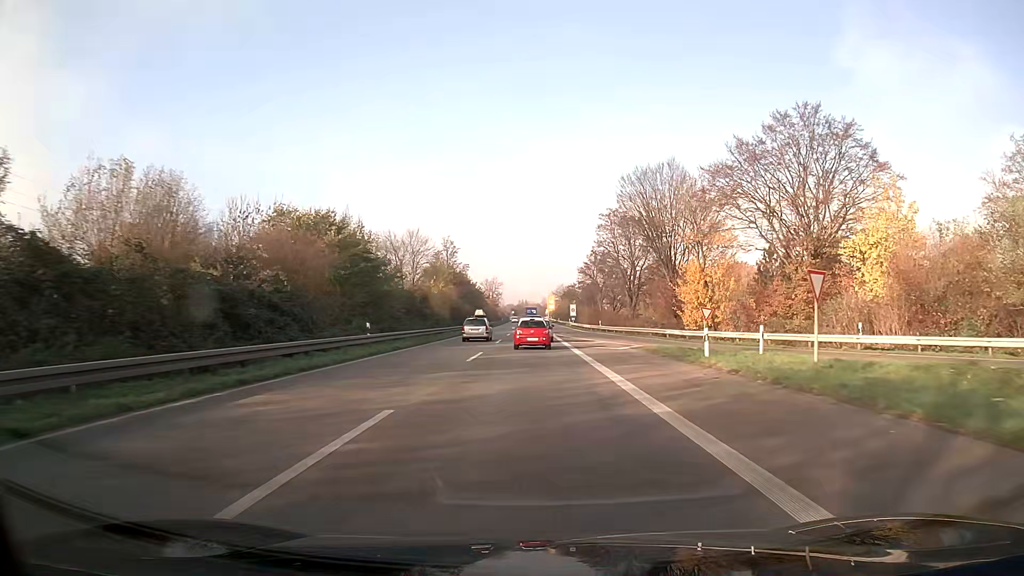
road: trunk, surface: asphalt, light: Day
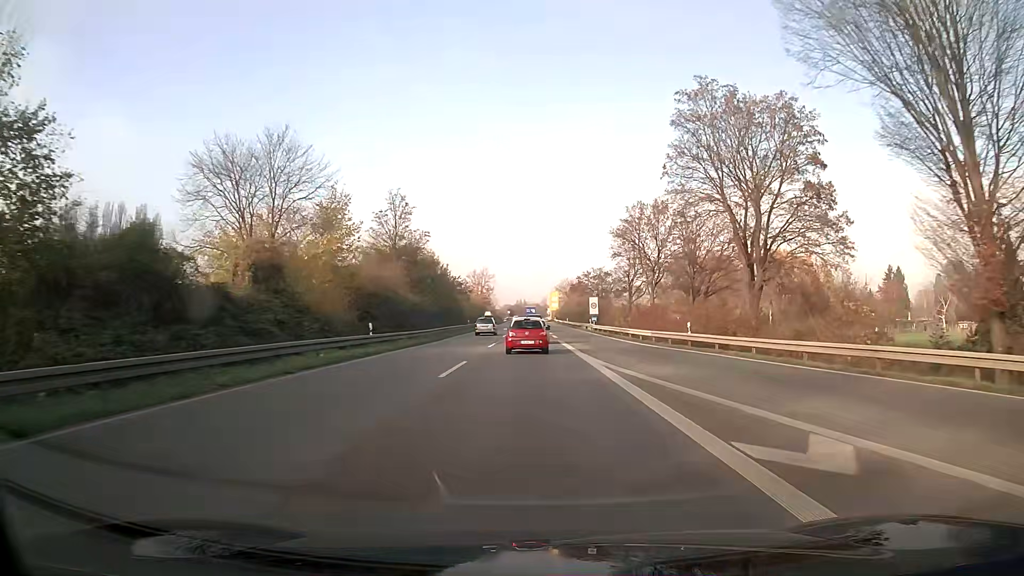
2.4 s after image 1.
(0.0, +43.3) m; 0°
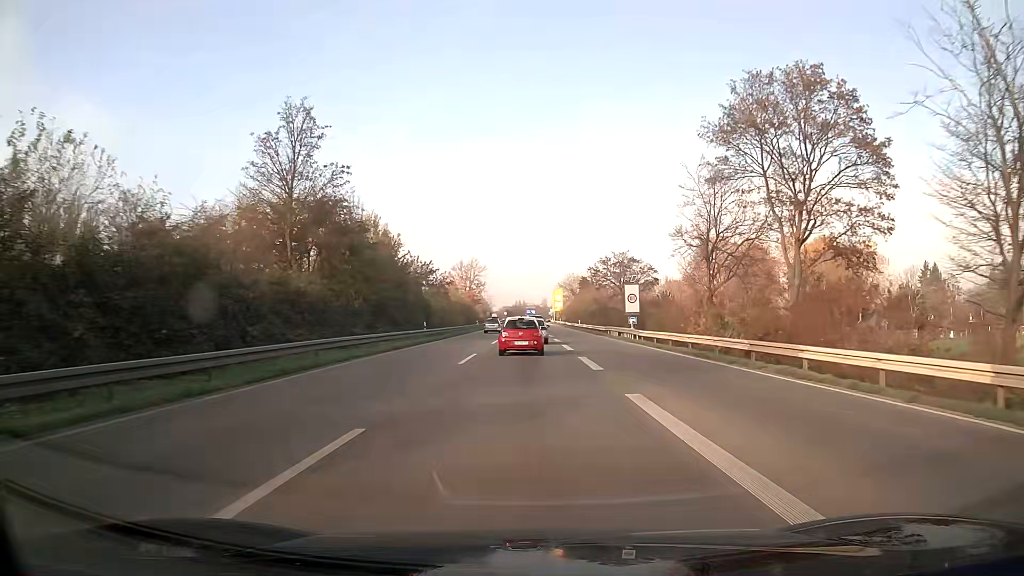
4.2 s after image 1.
(0.0, +31.9) m; 0°
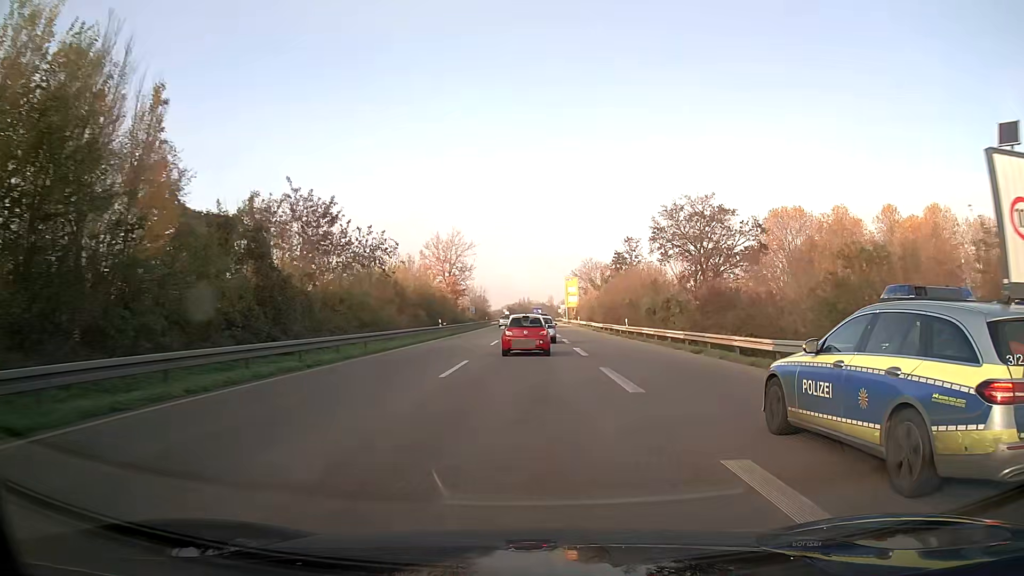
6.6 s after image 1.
(-0.1, +42.4) m; 0°
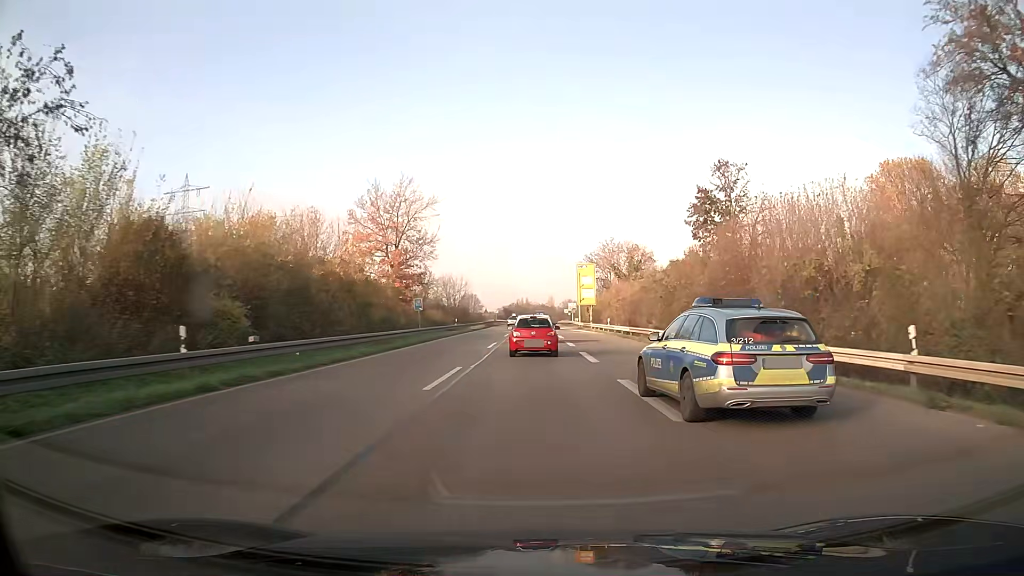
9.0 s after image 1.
(0.0, +39.3) m; 0°
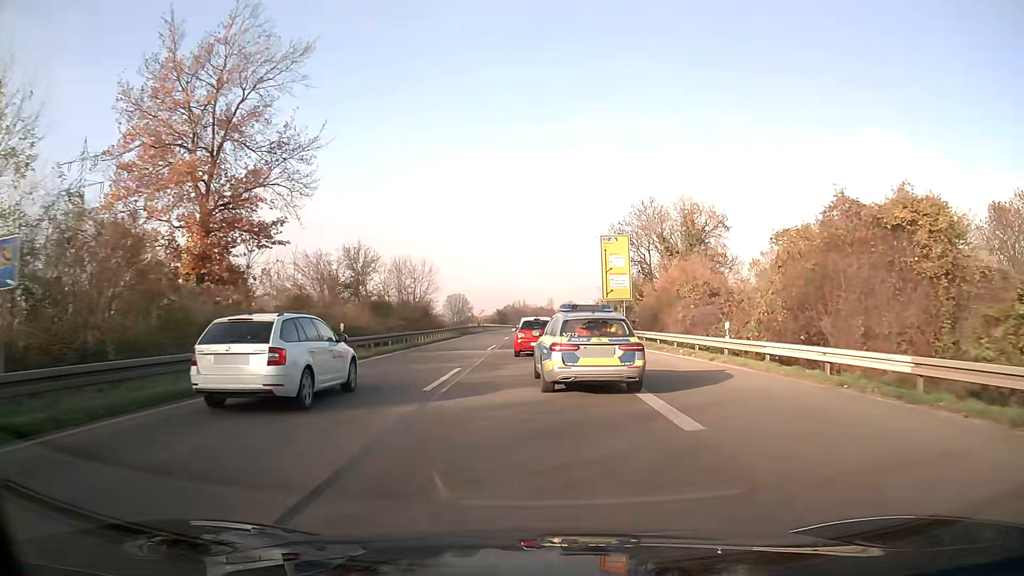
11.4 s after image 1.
(+0.1, +36.8) m; 0°
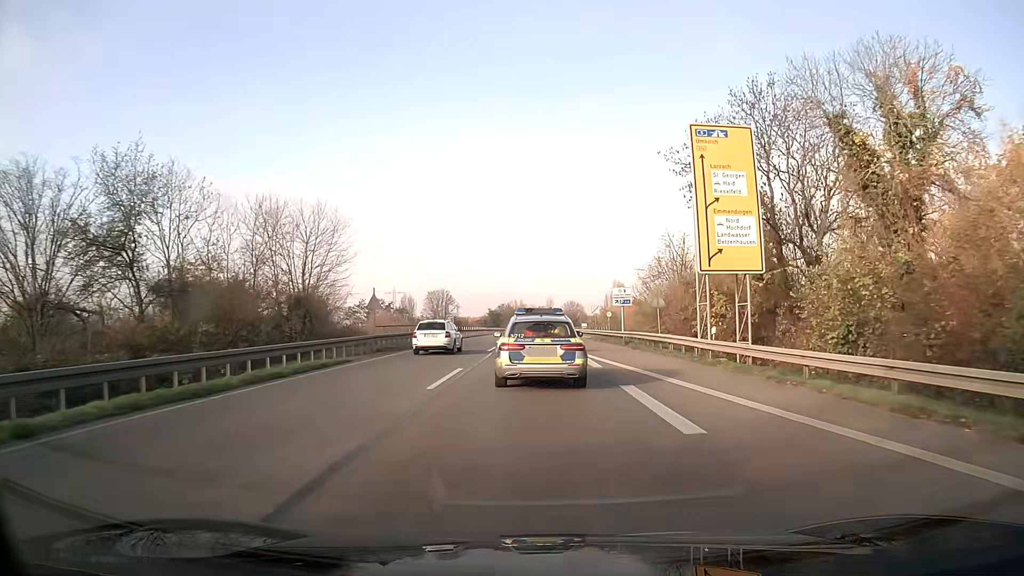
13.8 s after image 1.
(0.0, +36.3) m; 0°
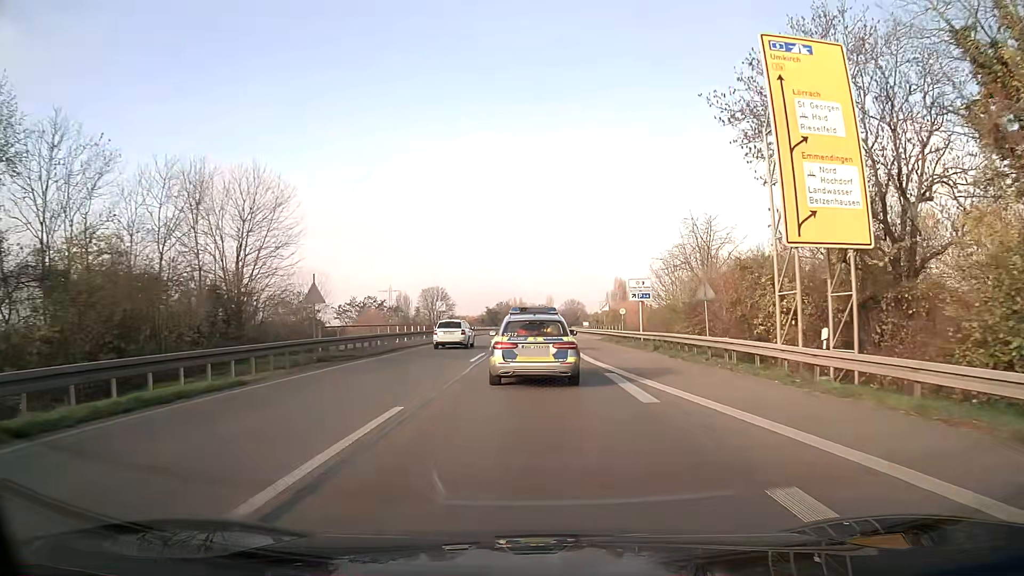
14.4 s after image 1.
(0.0, +9.1) m; 0°
